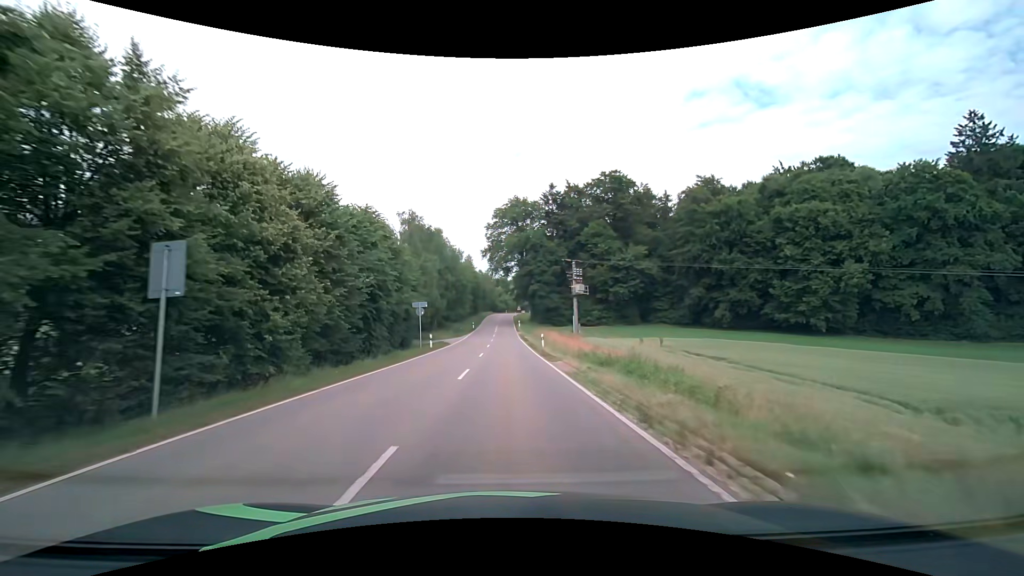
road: tertiary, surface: asphalt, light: Day
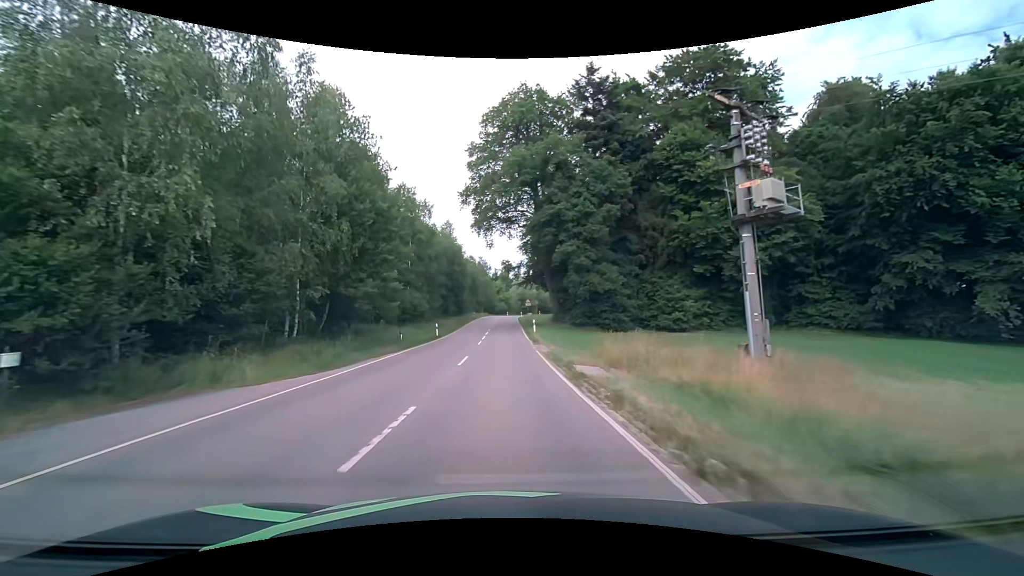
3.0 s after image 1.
(0.0, +45.5) m; 0°
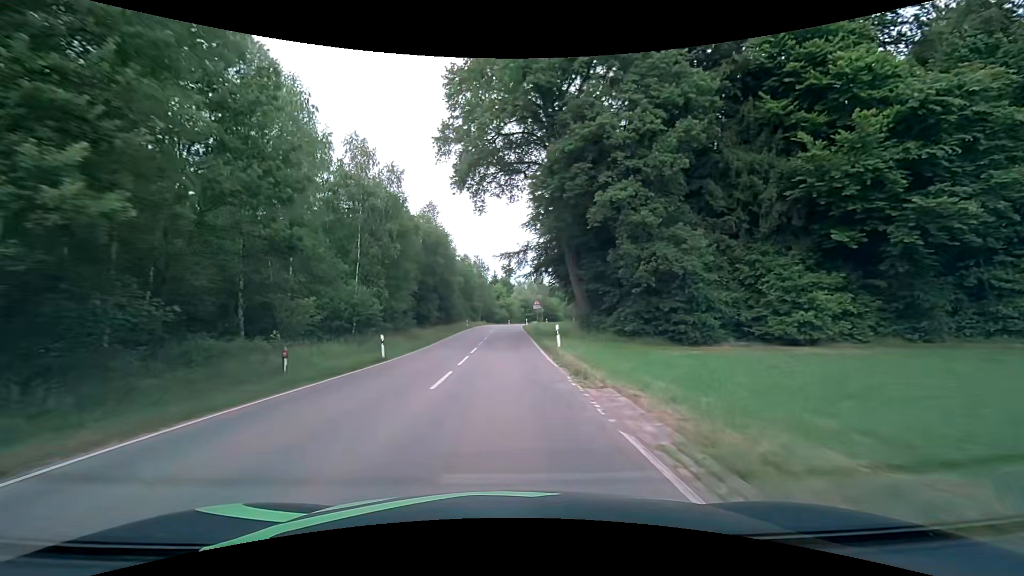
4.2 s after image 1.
(0.0, +18.0) m; 0°
(0, +10) (0, +20) (-1, +30) (-1, +40) (-1, +50) (-1, +60) (-1, +70) (0, +80) (+1, +90) (+3, +100) m
